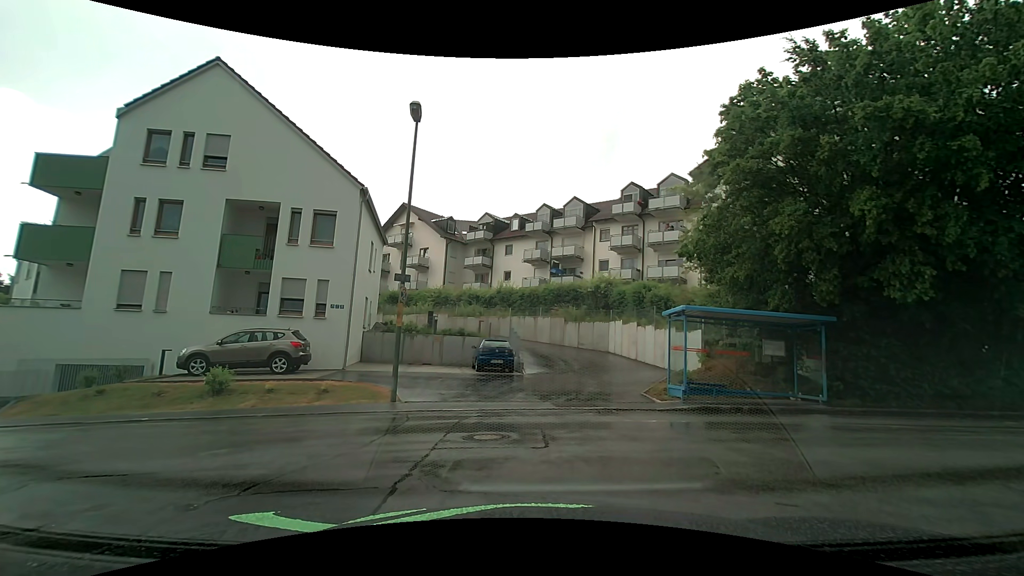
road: residential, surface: asphalt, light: Day
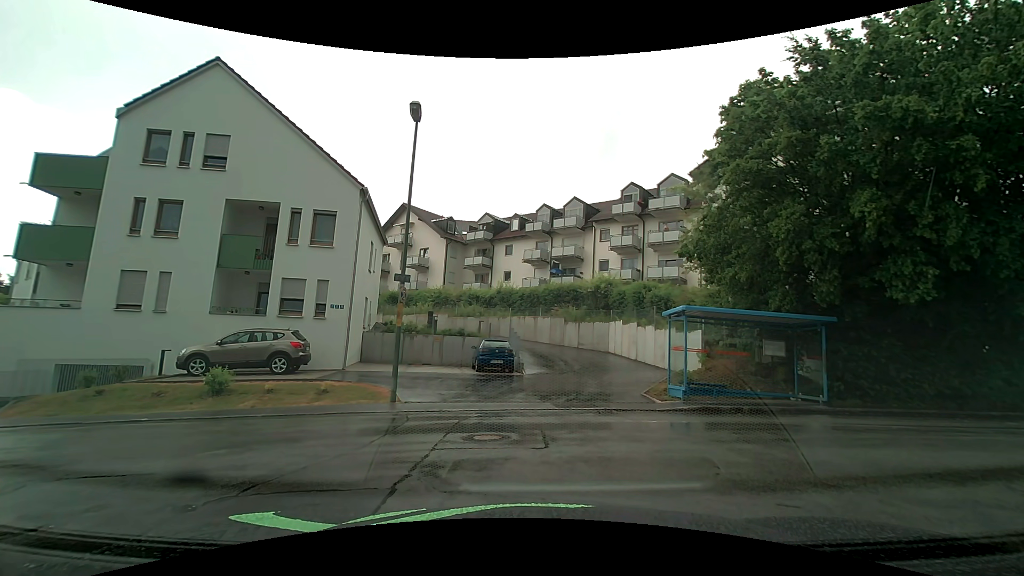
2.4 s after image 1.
(0.0, +0.1) m; 0°
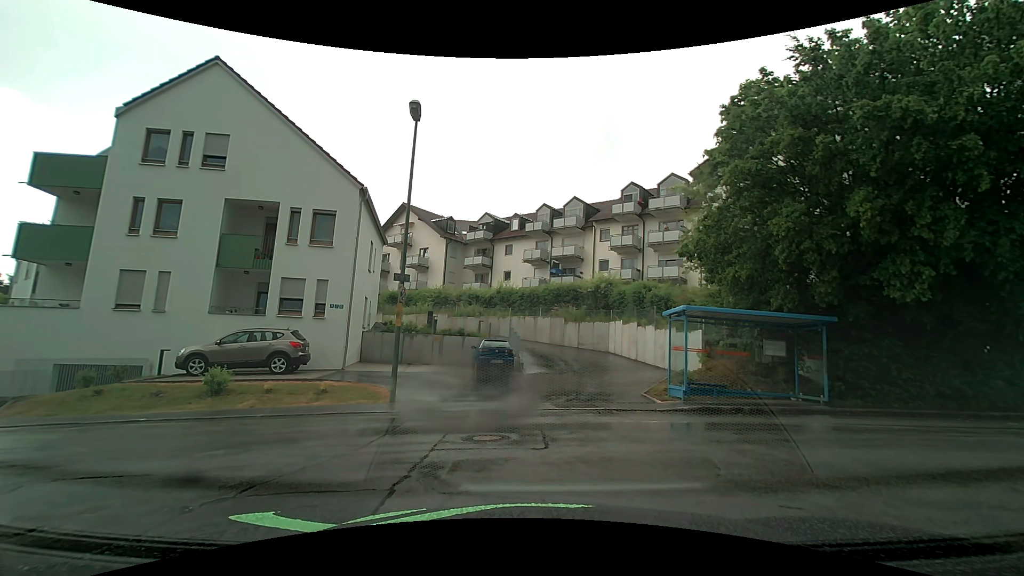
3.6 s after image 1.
(0.0, 0.0) m; 0°
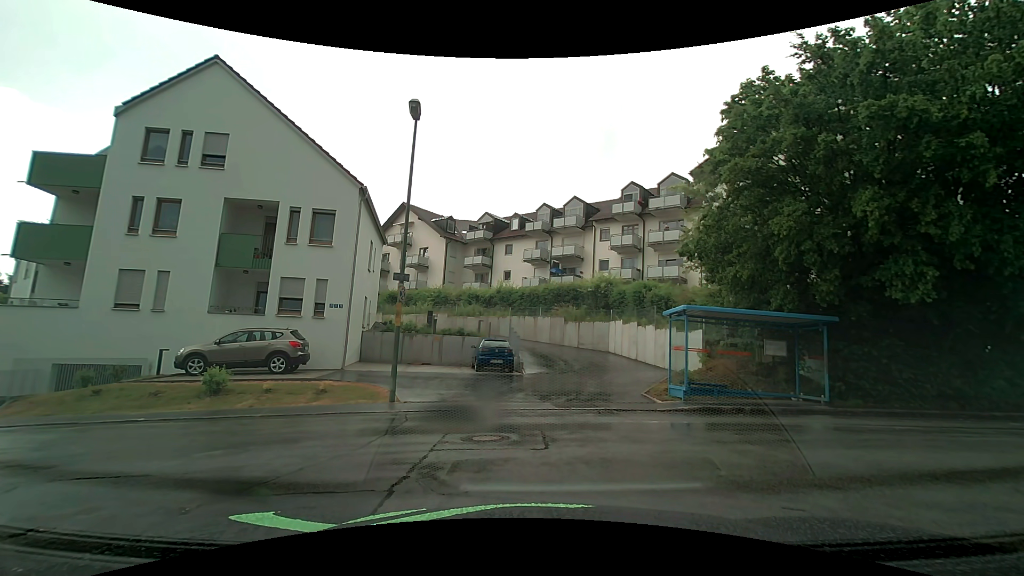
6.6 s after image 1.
(0.0, +0.1) m; 0°
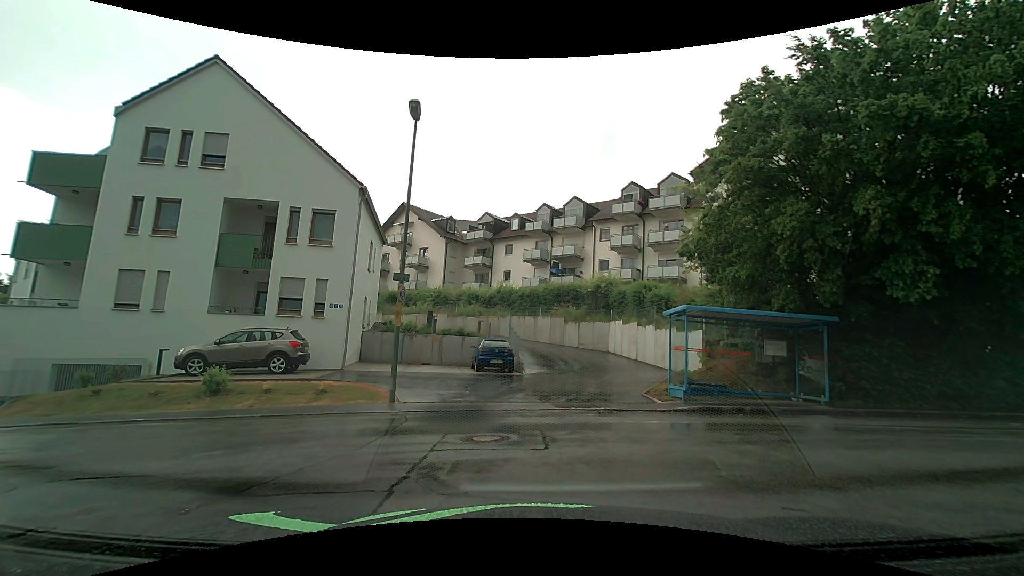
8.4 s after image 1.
(0.0, 0.0) m; 0°
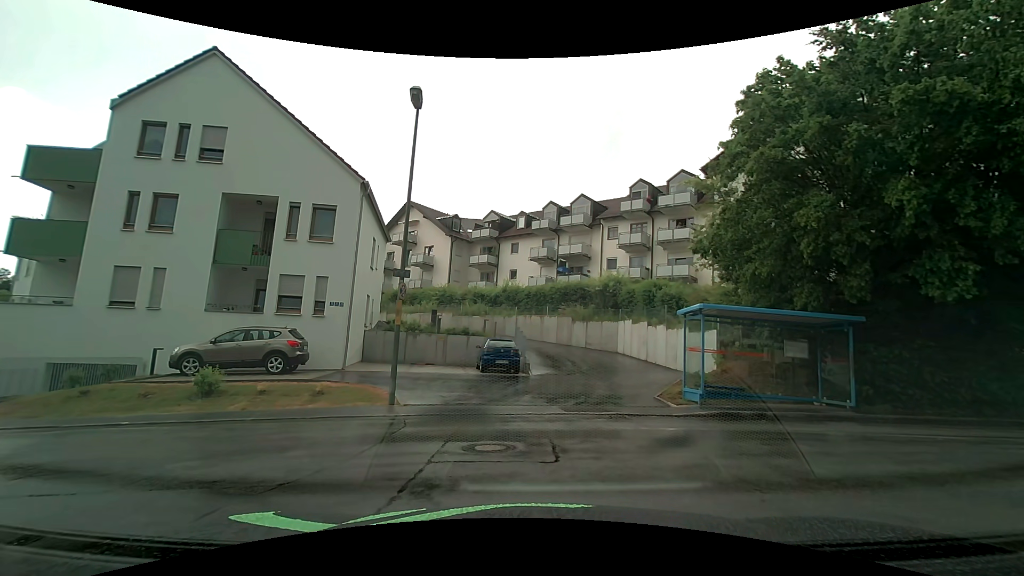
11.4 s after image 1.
(0.0, +0.7) m; 0°
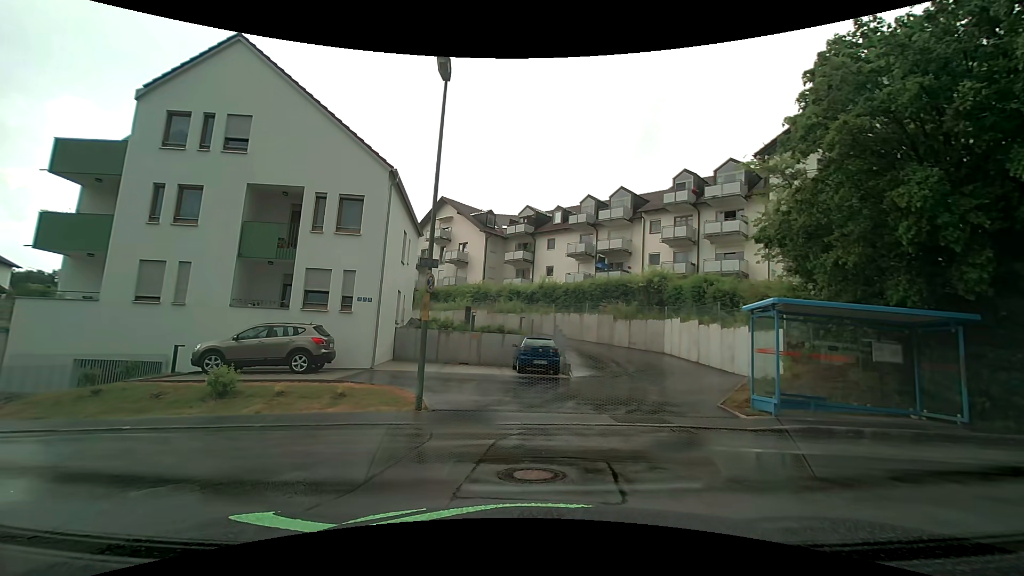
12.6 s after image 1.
(0.0, +1.5) m; -1°
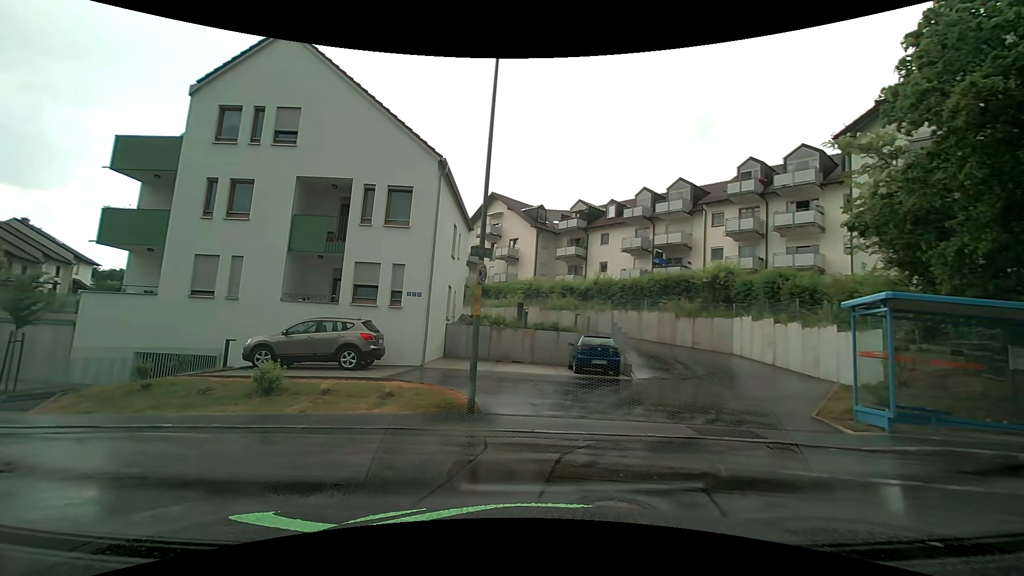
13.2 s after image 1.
(-0.1, +1.1) m; -7°
